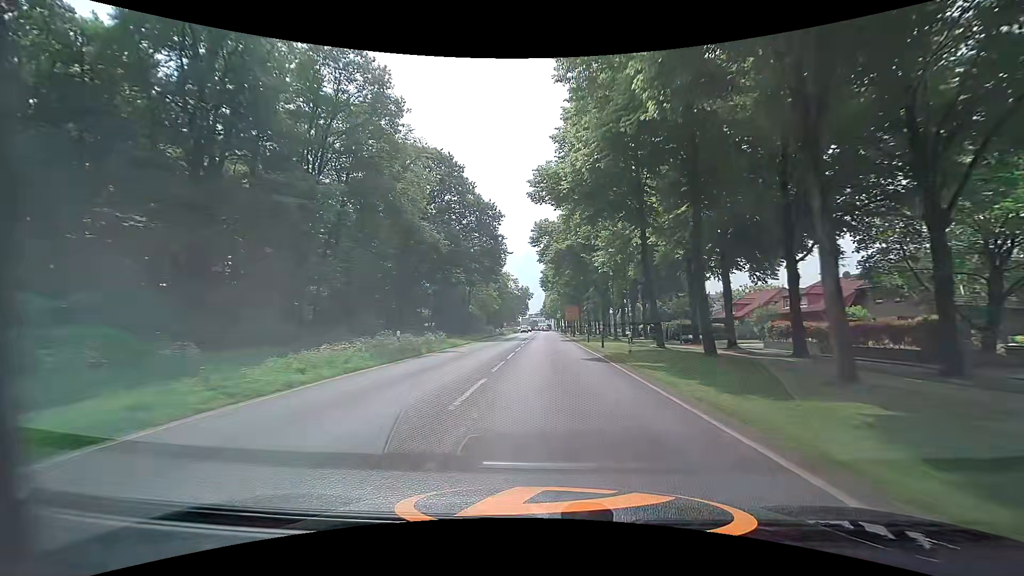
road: primary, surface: asphalt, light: Day
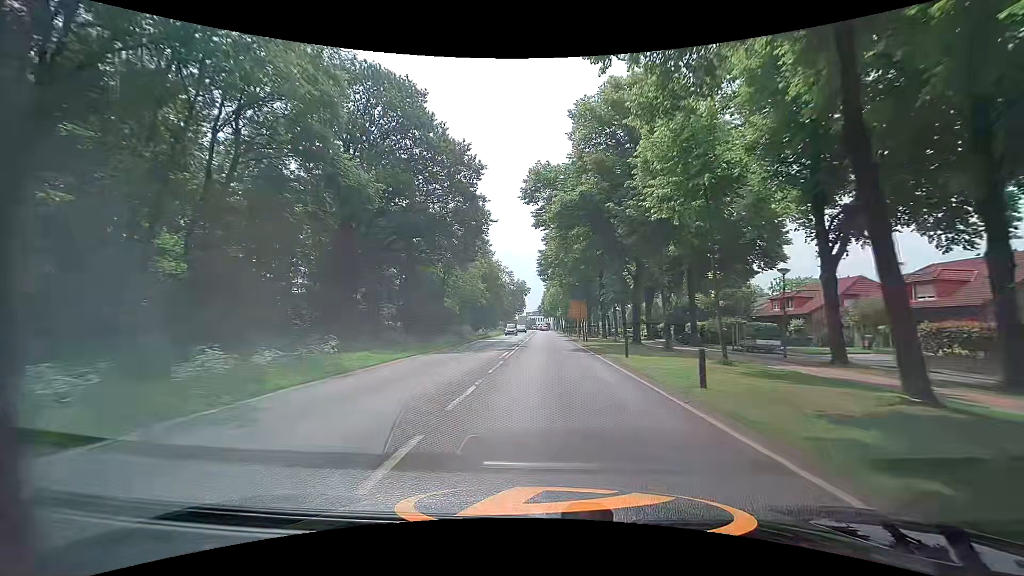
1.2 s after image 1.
(0.0, +18.0) m; 0°
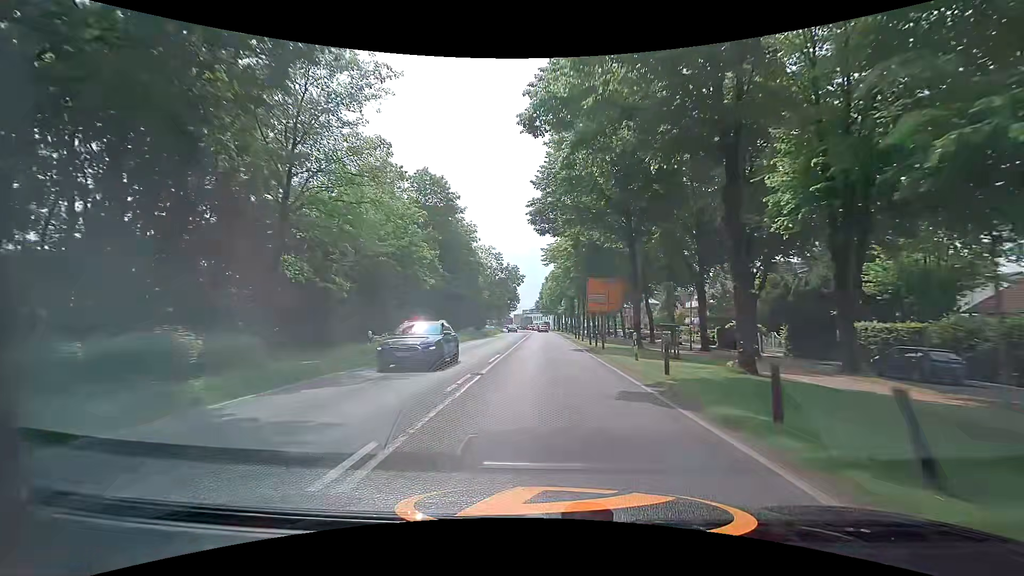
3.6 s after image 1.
(+0.3, +34.3) m; +1°
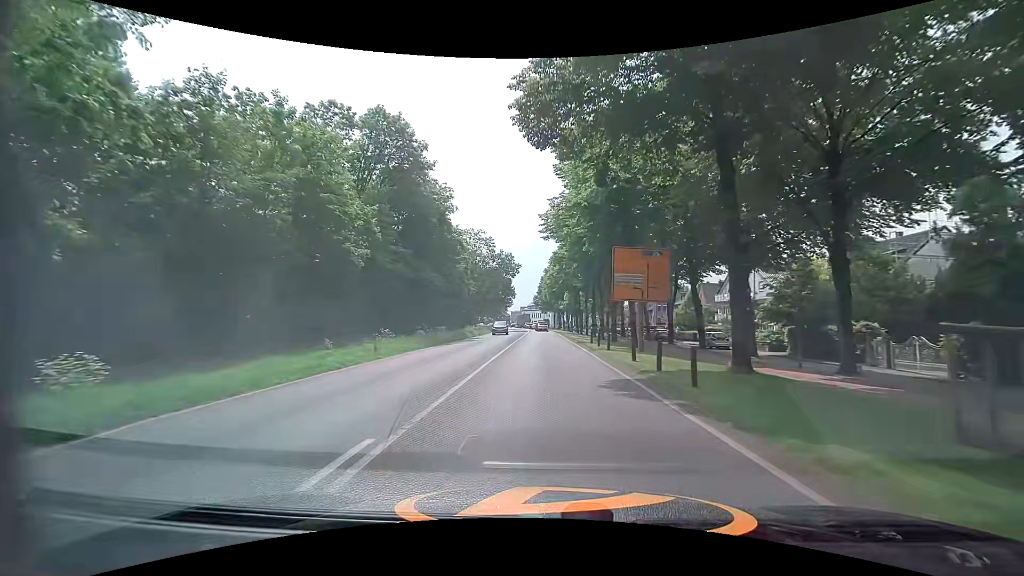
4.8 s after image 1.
(-0.1, +16.0) m; 0°
